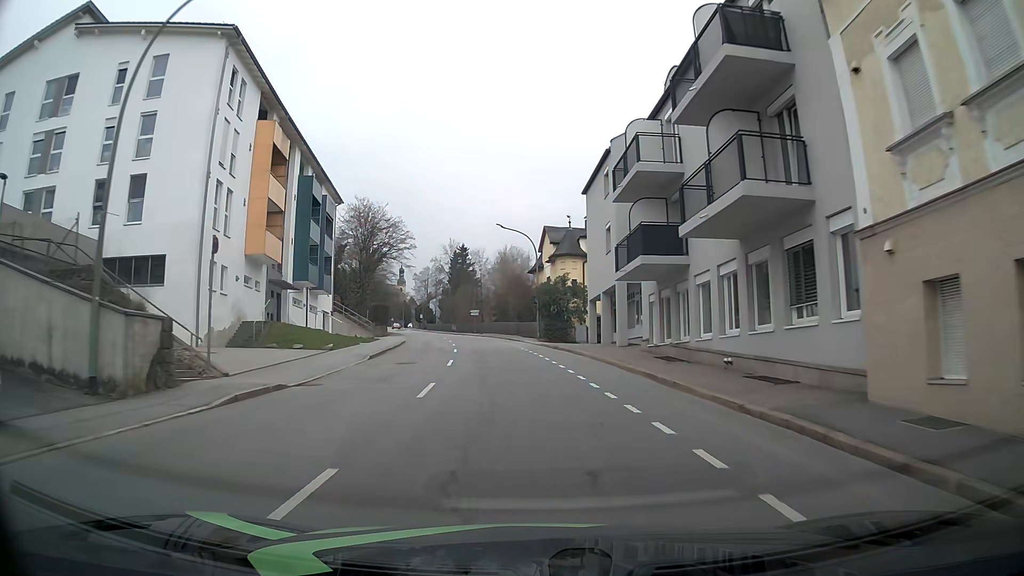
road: tertiary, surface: asphalt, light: Day
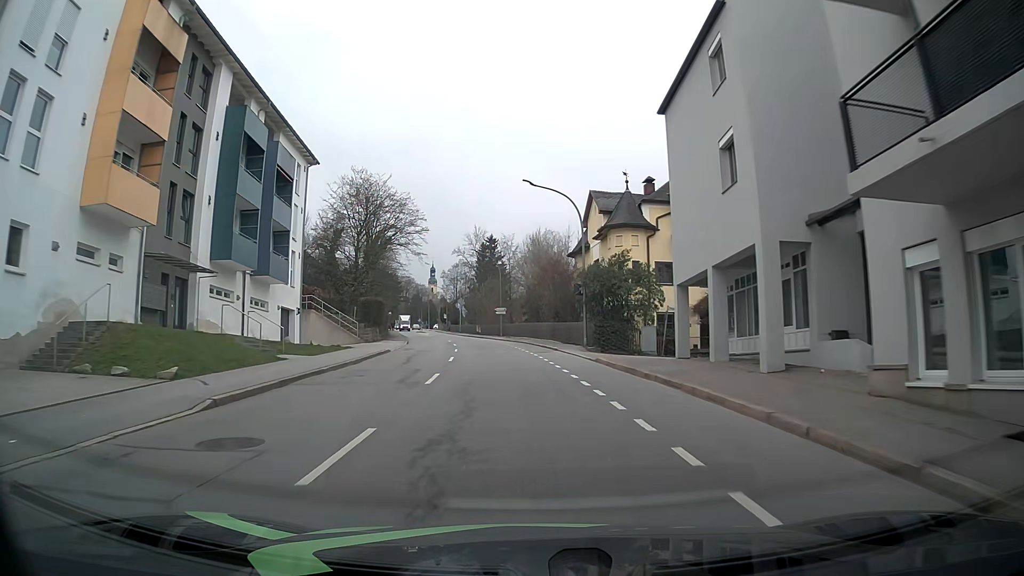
(-0.4, +16.0) m; -3°
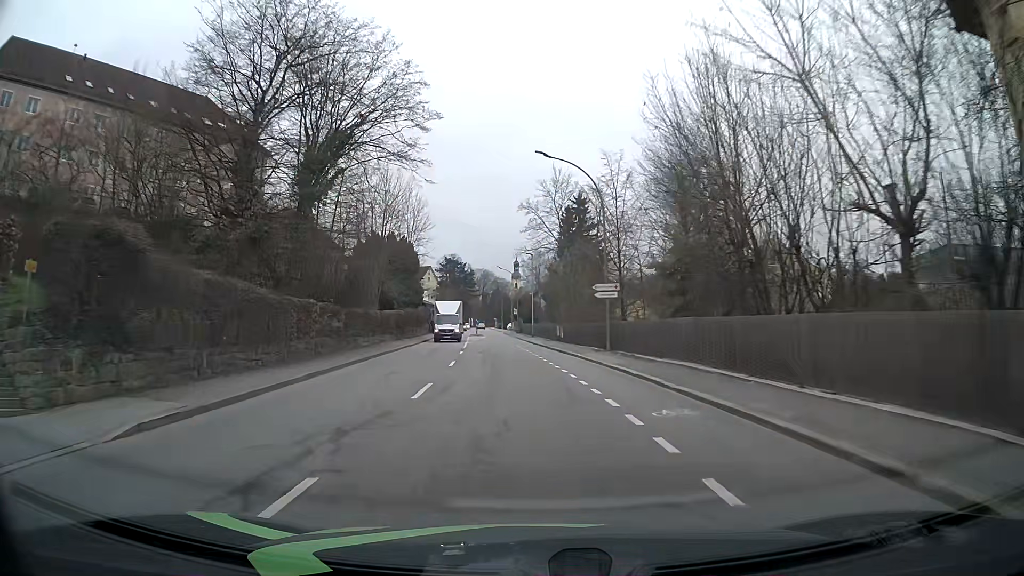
(-2.0, +39.2) m; -7°
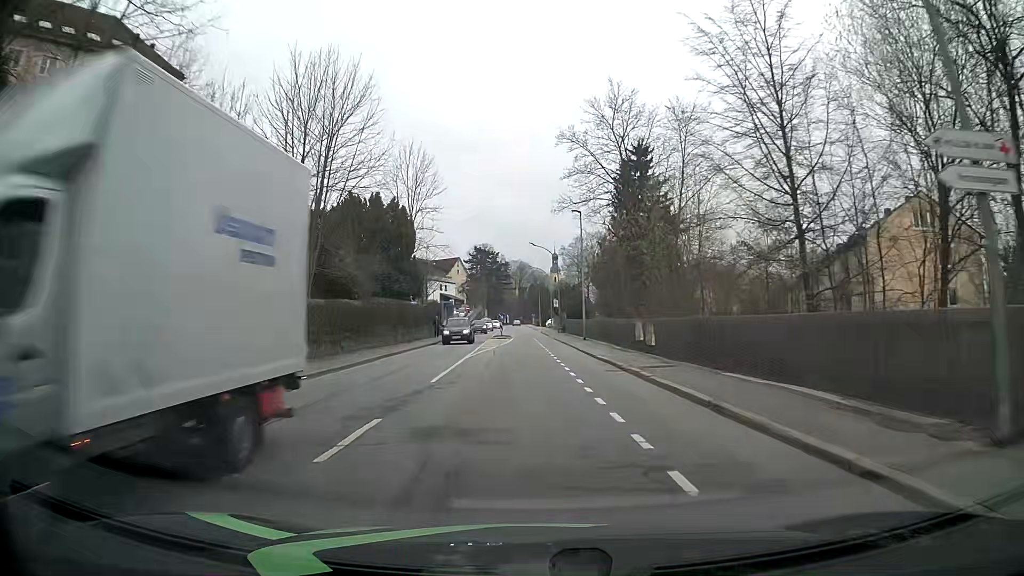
(-0.7, +23.6) m; -4°
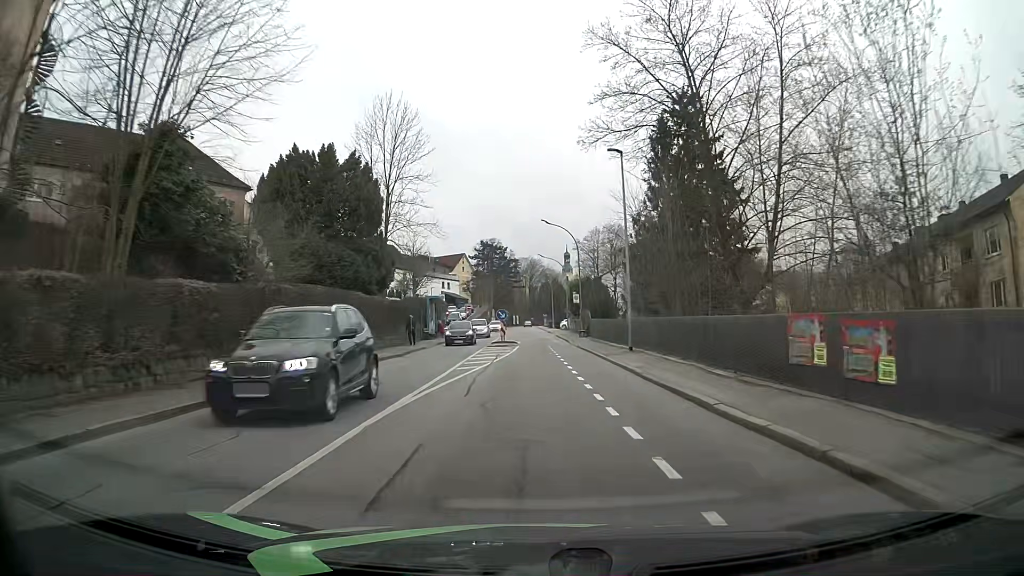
(-0.2, +15.5) m; -1°
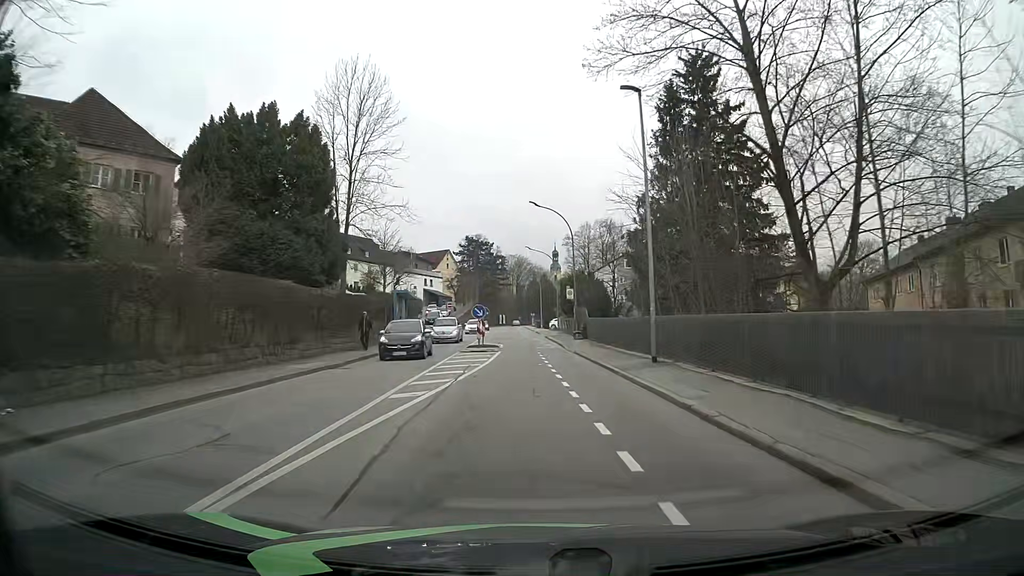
(+0.1, +7.7) m; +1°
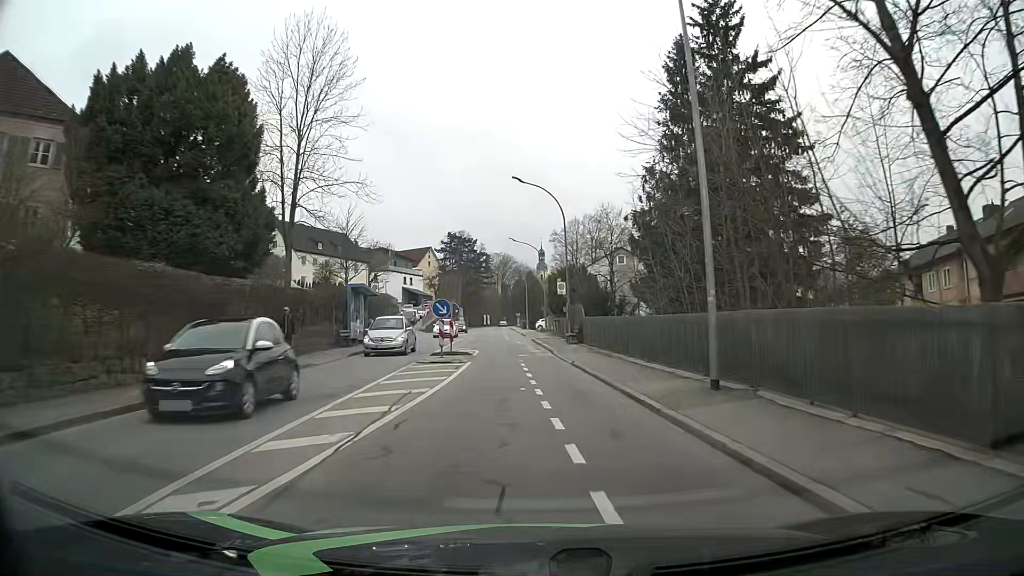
(+0.1, +7.7) m; +1°
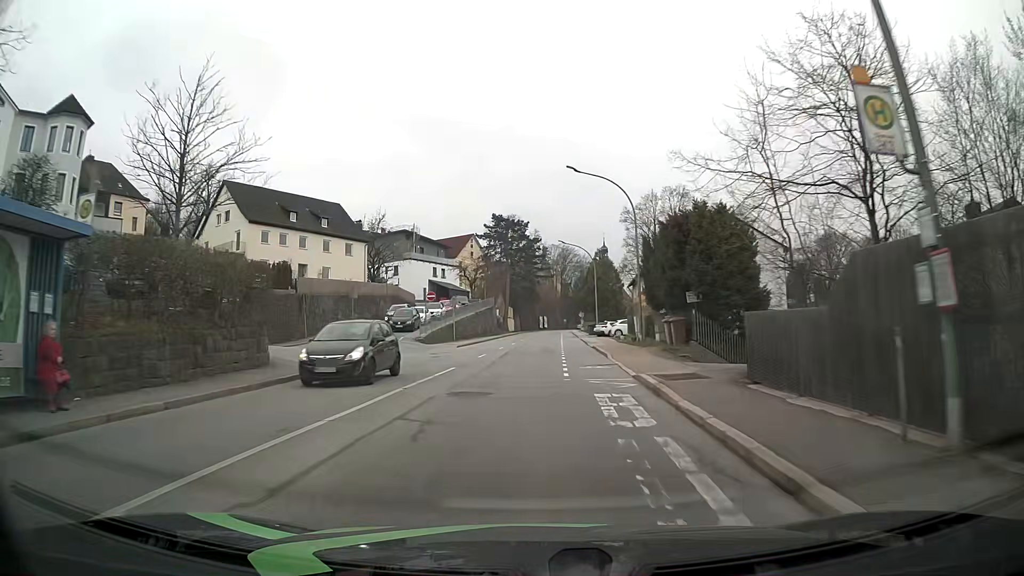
(-1.0, +30.5) m; -5°
(0, +10) (0, +20) (0, +30) (0, +40) (0, +50) (+1, +60) (+1, +70) (+1, +80) (+2, +90) (+2, +100) m
